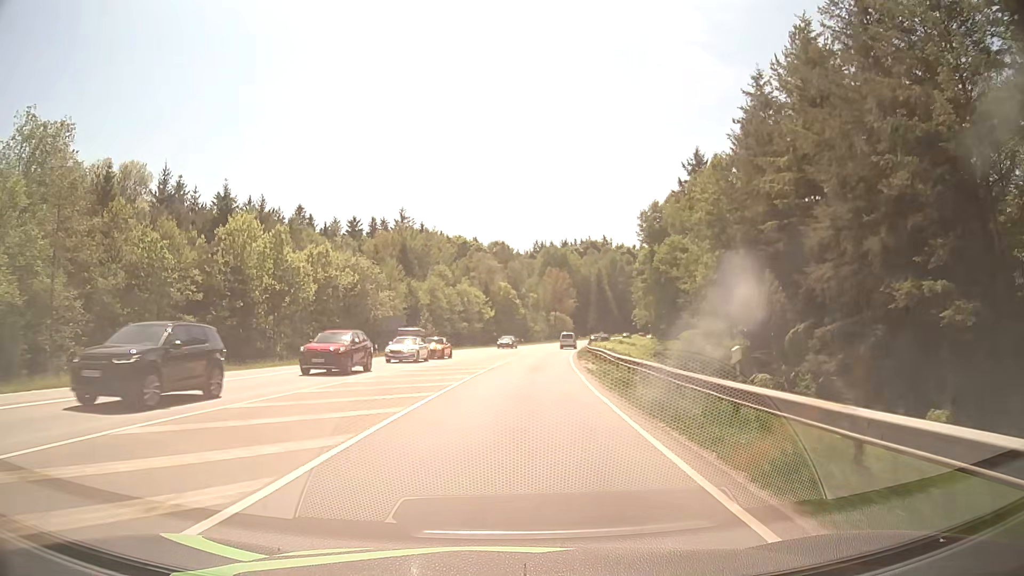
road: secondary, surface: asphalt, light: Day
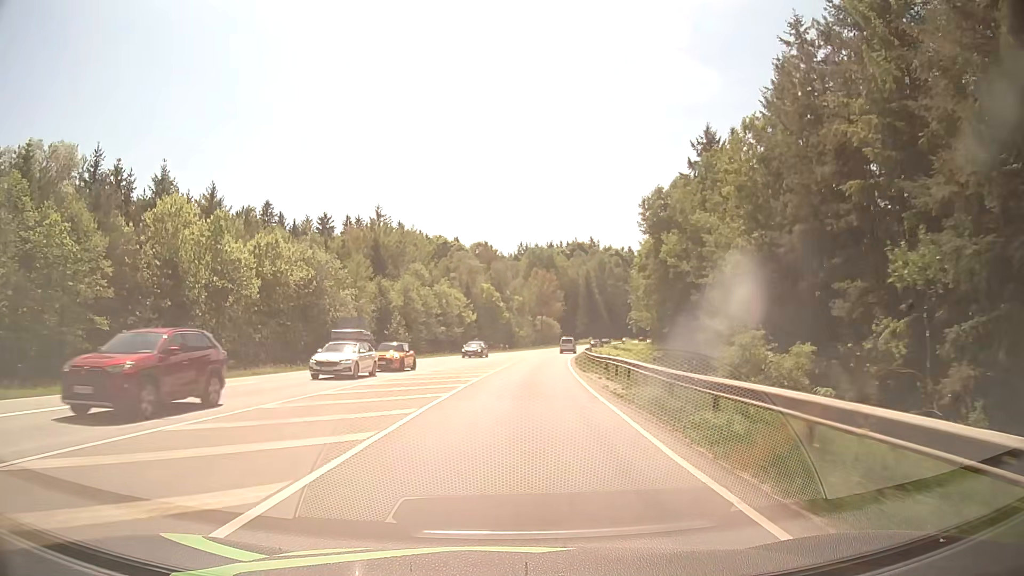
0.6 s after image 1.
(+0.1, +10.7) m; +1°
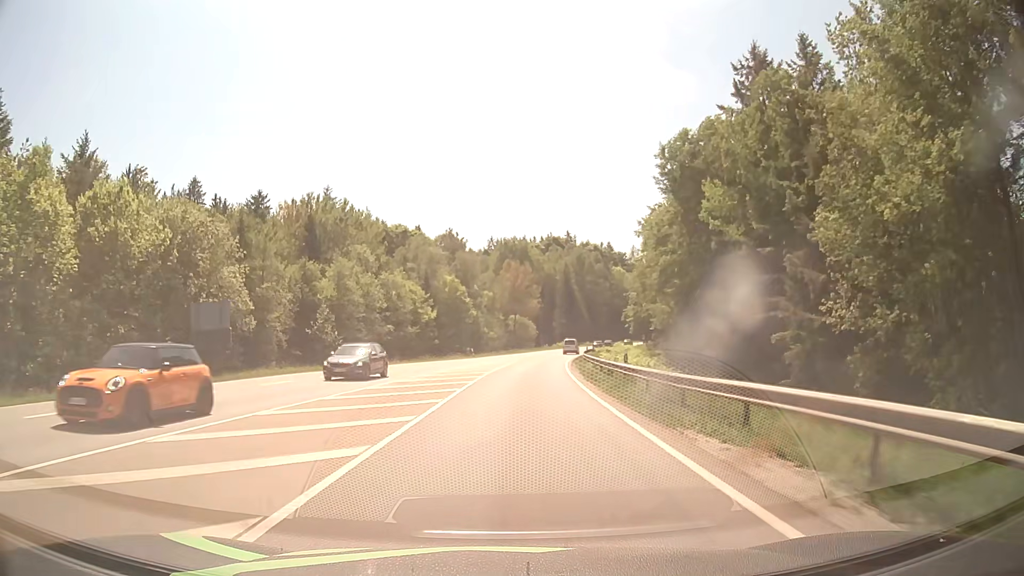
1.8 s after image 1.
(+0.5, +21.4) m; +2°
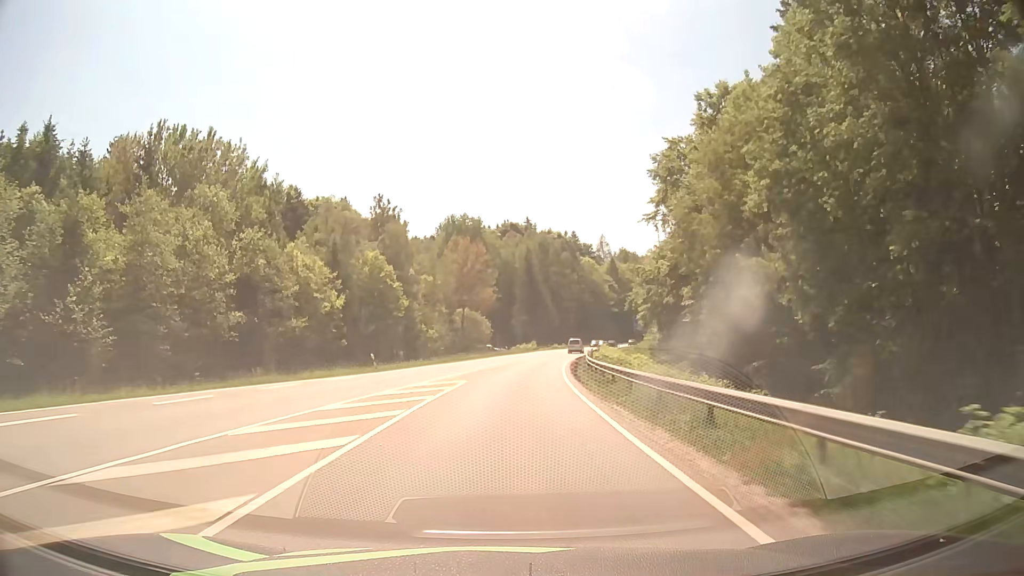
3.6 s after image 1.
(+1.2, +32.1) m; +4°
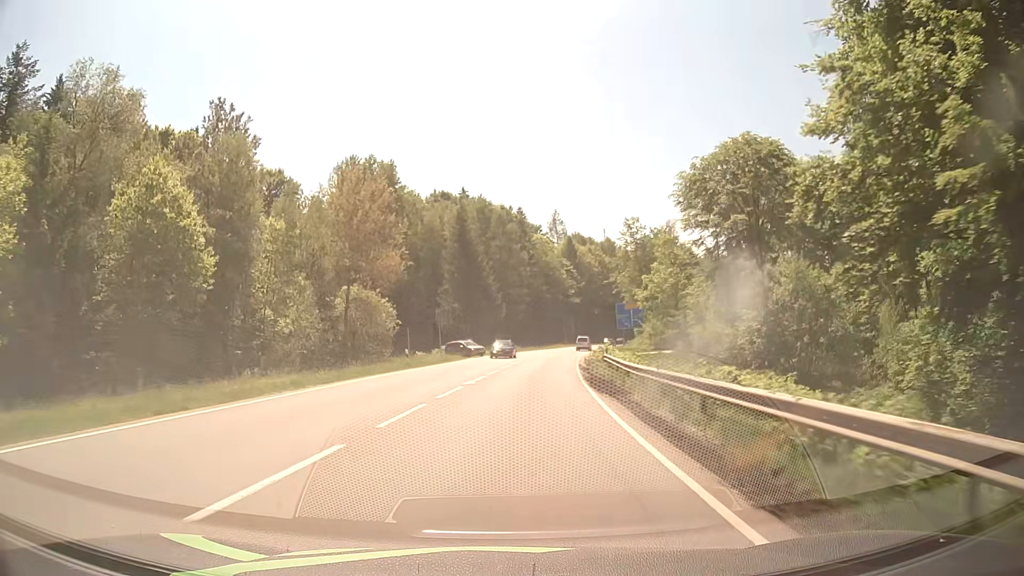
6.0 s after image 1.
(+1.8, +42.9) m; +5°
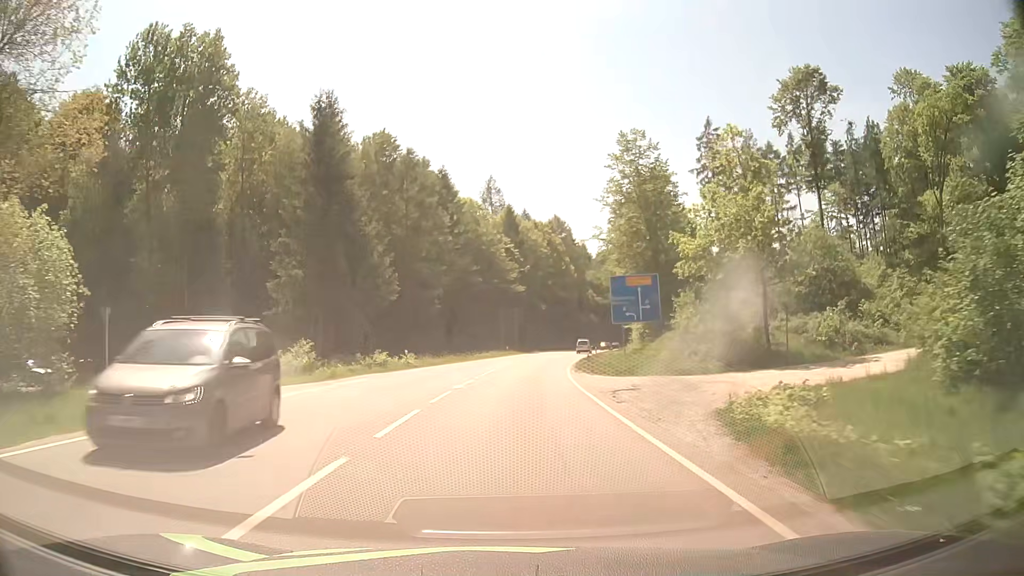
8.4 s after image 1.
(+2.6, +42.8) m; +6°
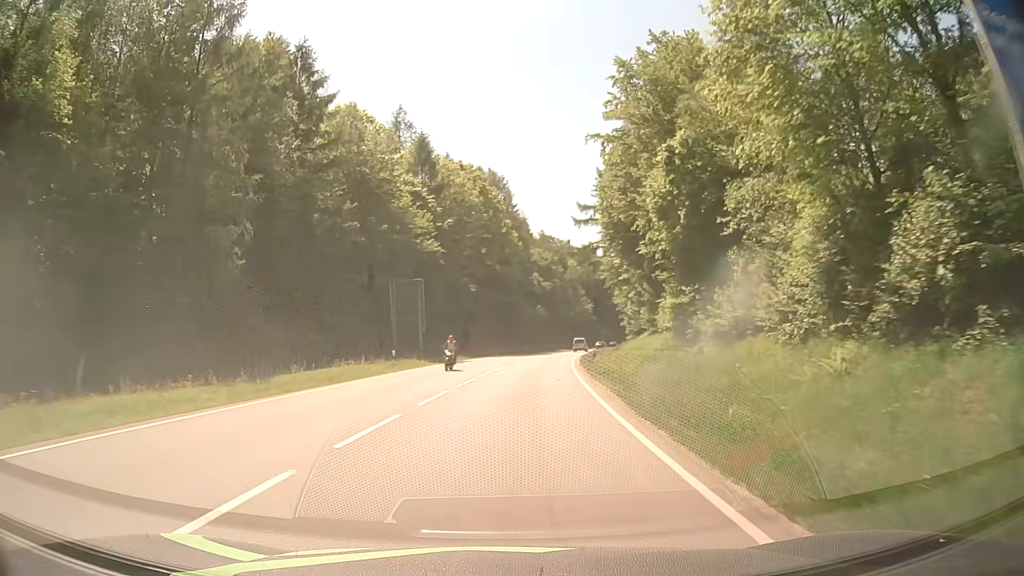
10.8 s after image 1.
(+2.3, +42.9) m; +6°
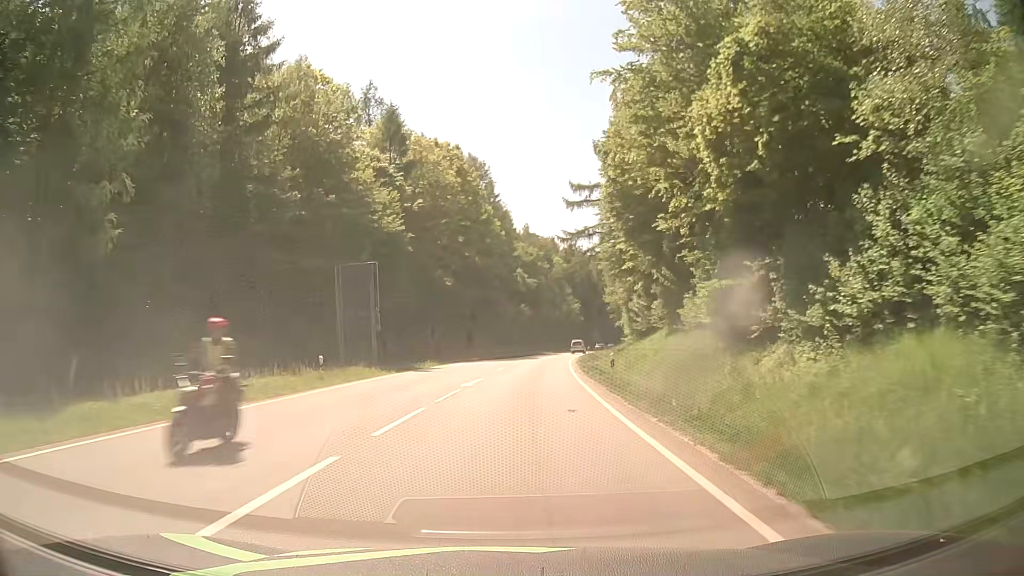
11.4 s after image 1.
(+0.1, +10.7) m; +2°
(0, +10) (0, +20) (+1, +30) (+2, +40) (+3, +50) (+4, +60) (+5, +70) (+6, +80) (+8, +90) (+10, +99) m
